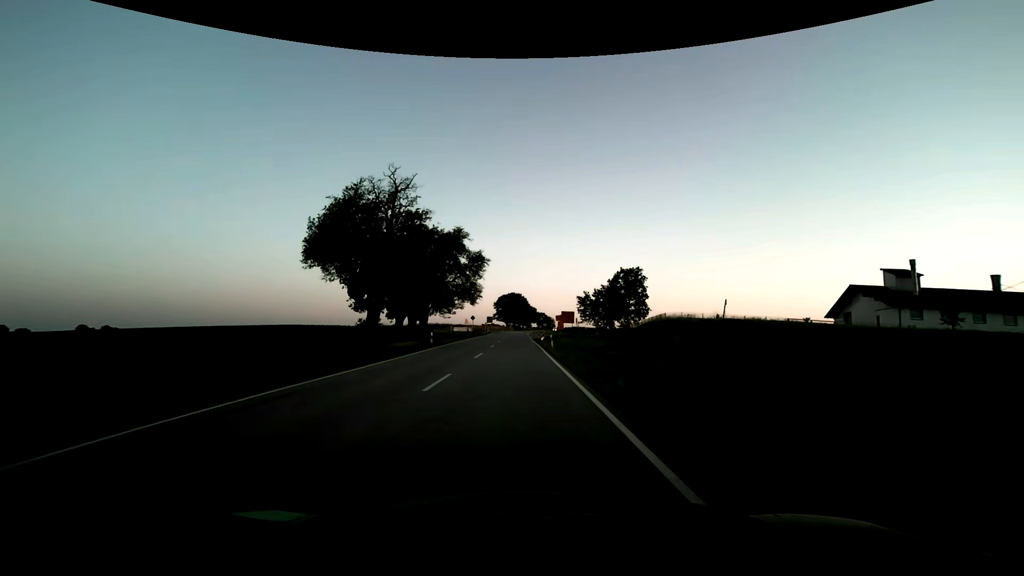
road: secondary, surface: asphalt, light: Sunrise
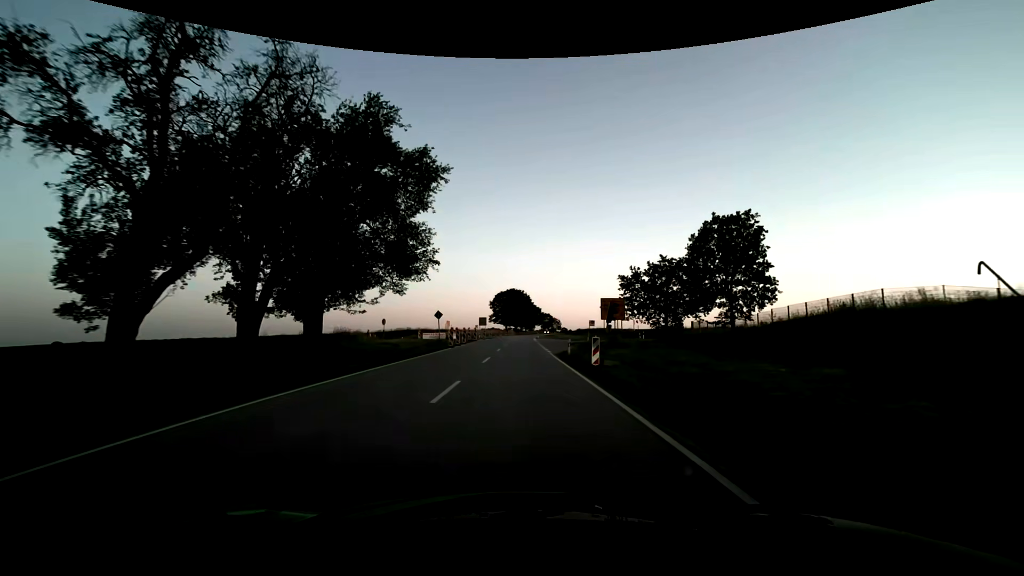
(-0.2, +37.6) m; 0°
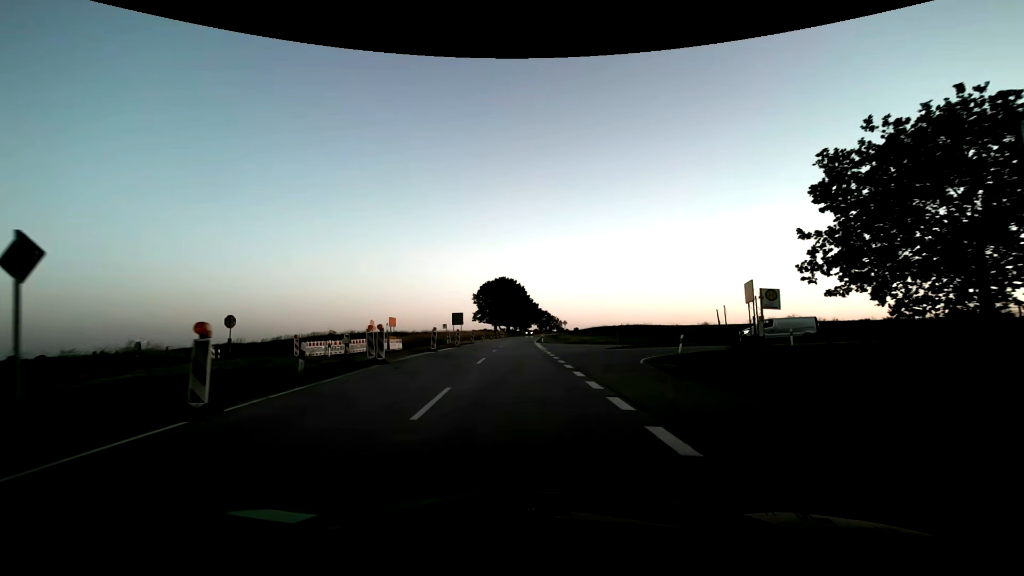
(+0.1, +37.9) m; +1°
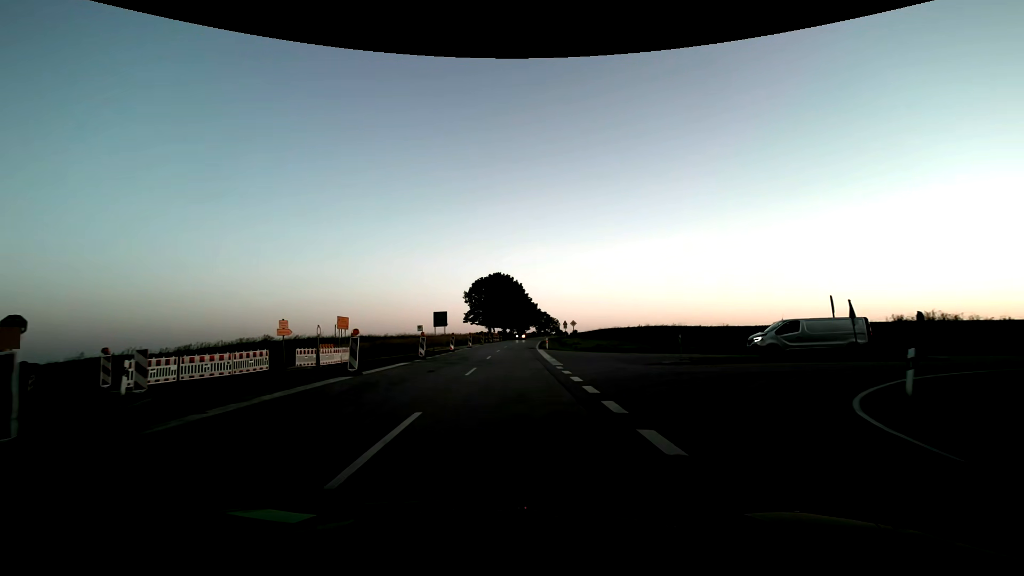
(0.0, +15.2) m; 0°
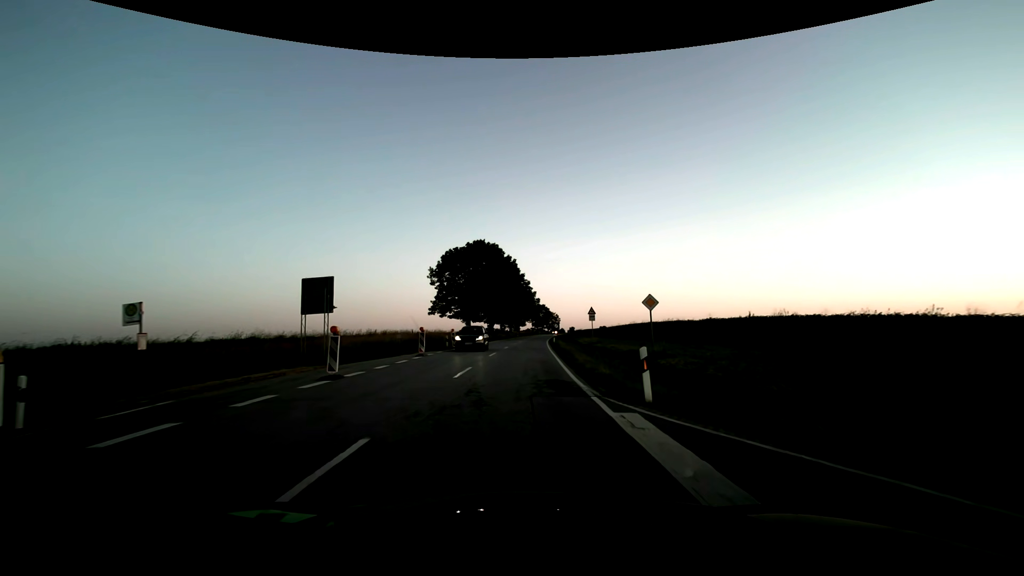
(+0.2, +38.1) m; +1°
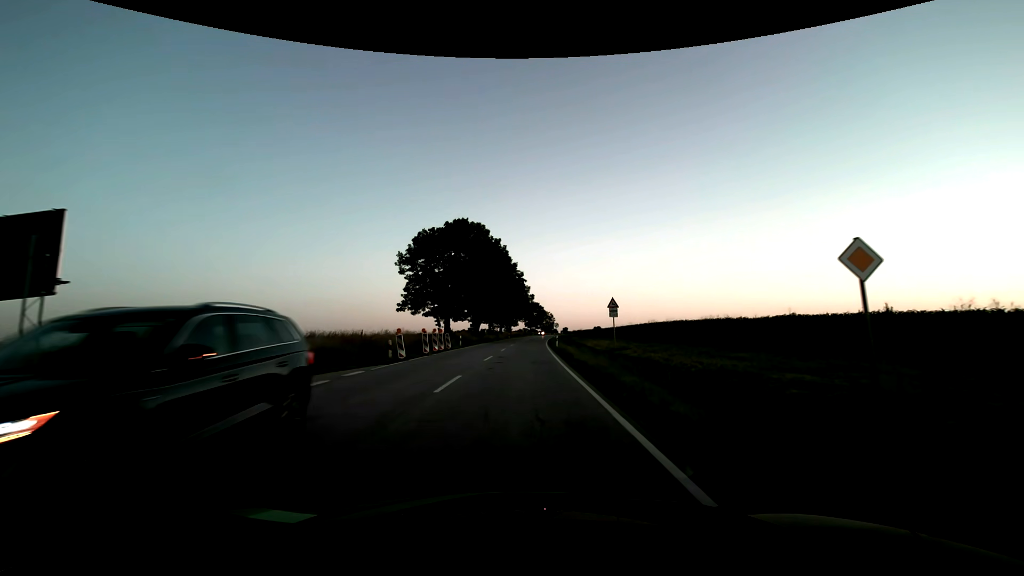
(+0.1, +15.3) m; +1°
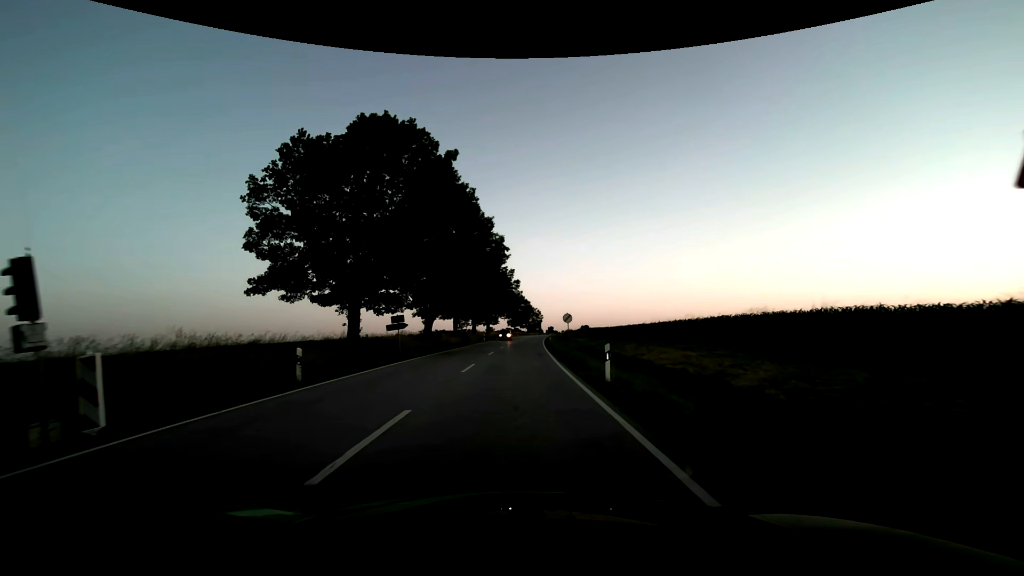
(+0.5, +30.5) m; +2°
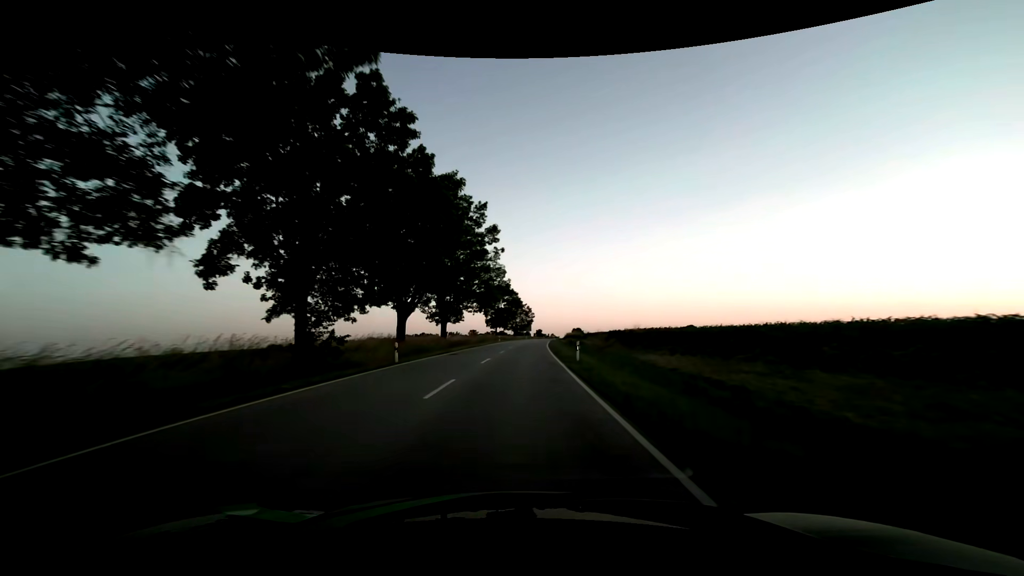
(+0.7, +42.9) m; +1°
(0, +10) (0, +20) (+1, +30) (+1, +40) (+2, +50) (+2, +60) (+3, +70) (+4, +80) (+5, +90) (+5, +100) m
